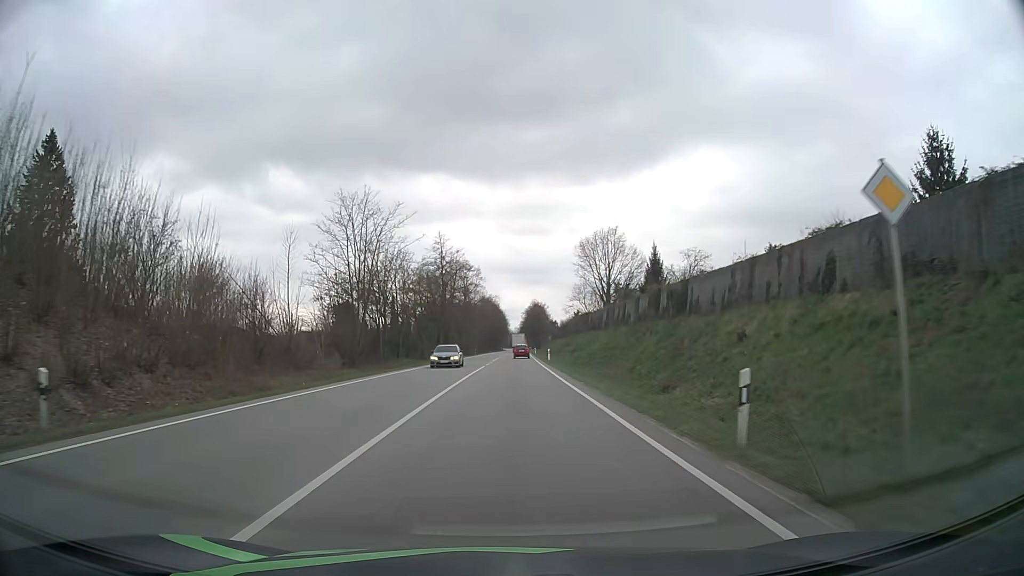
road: primary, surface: asphalt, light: Day
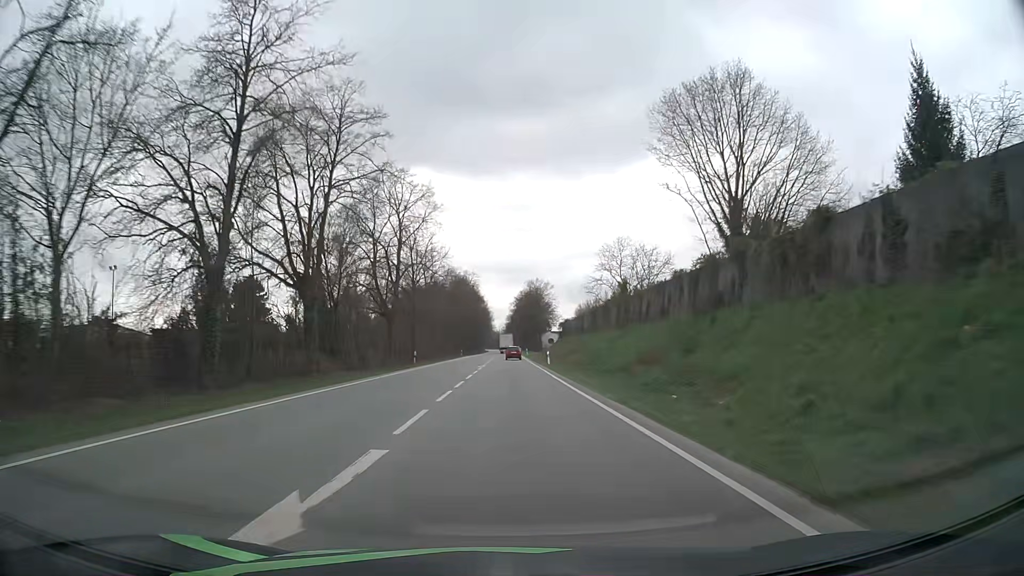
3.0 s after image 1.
(+0.6, +60.1) m; +1°
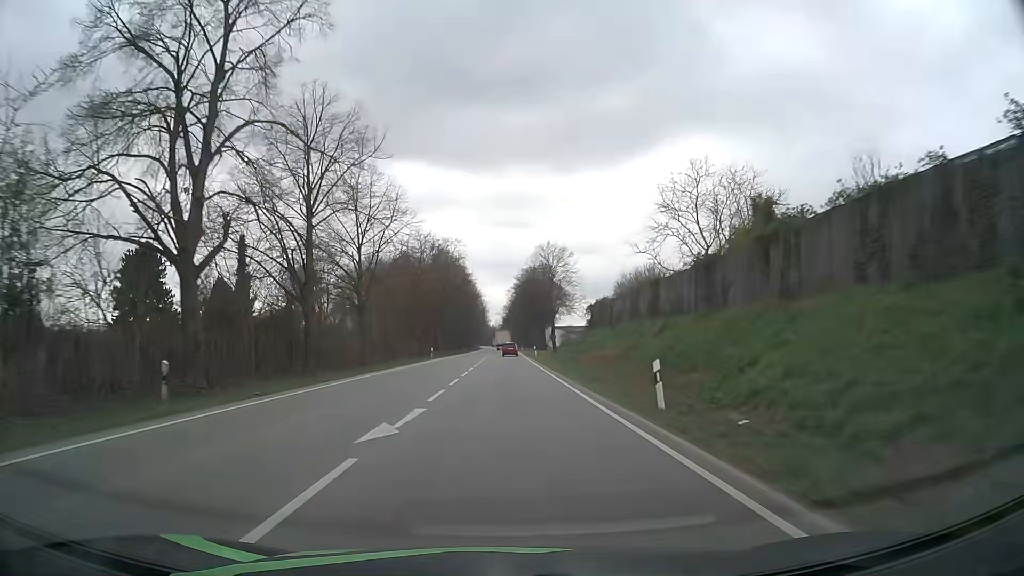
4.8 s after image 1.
(+0.1, +36.3) m; 0°
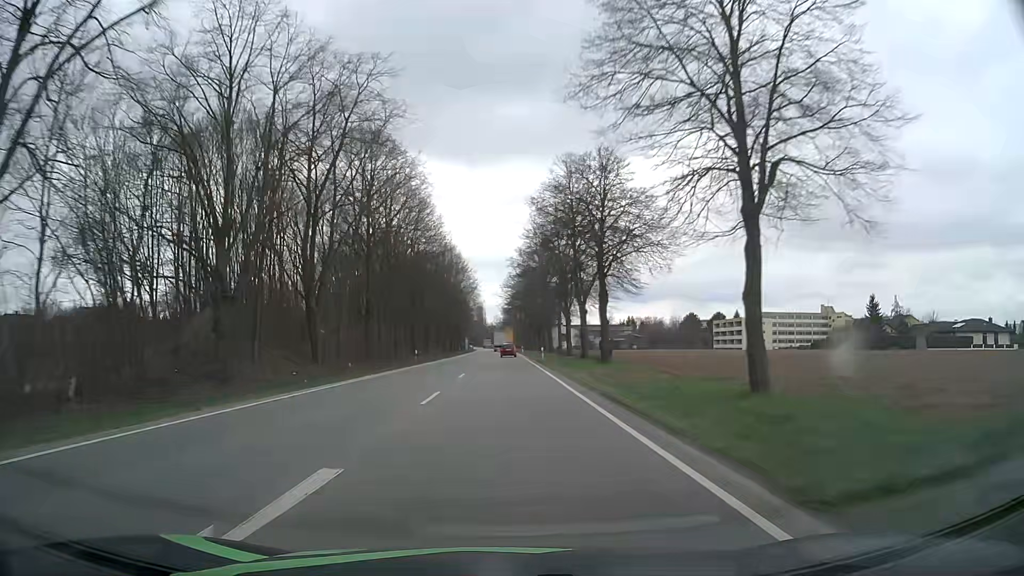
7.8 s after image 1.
(0.0, +60.4) m; 0°
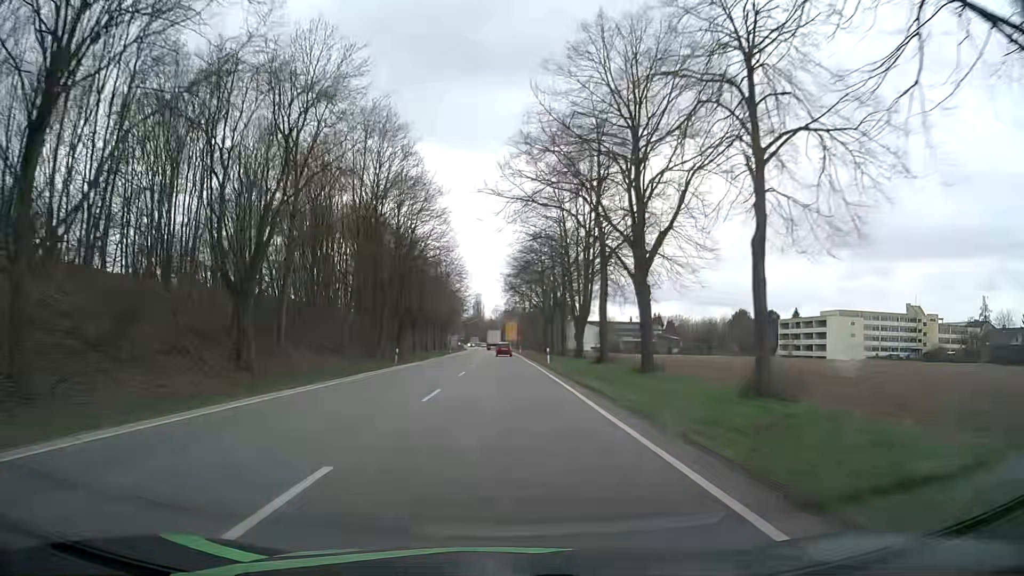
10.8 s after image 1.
(0.0, +59.0) m; 0°
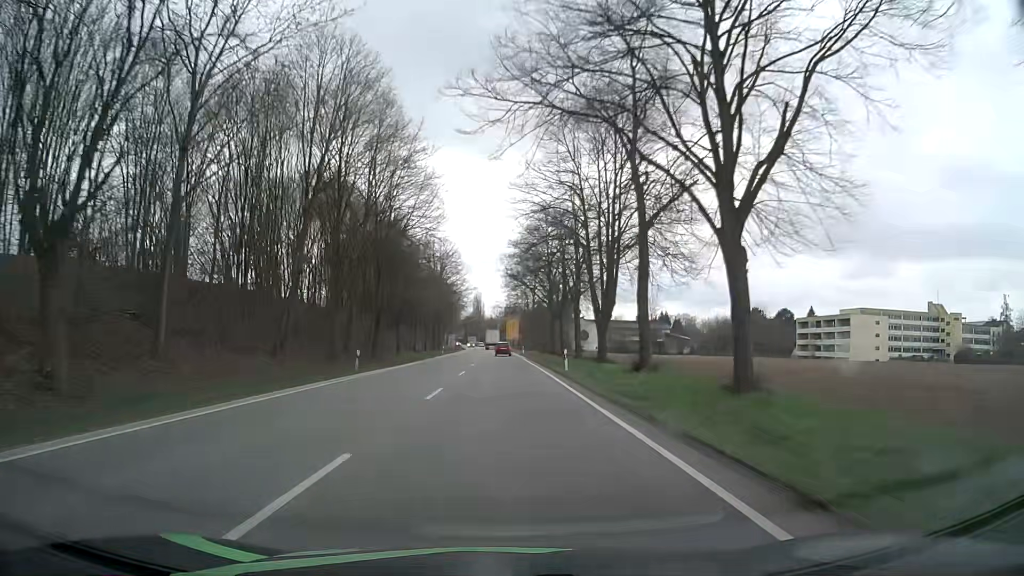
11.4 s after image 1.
(-0.1, +11.6) m; -1°
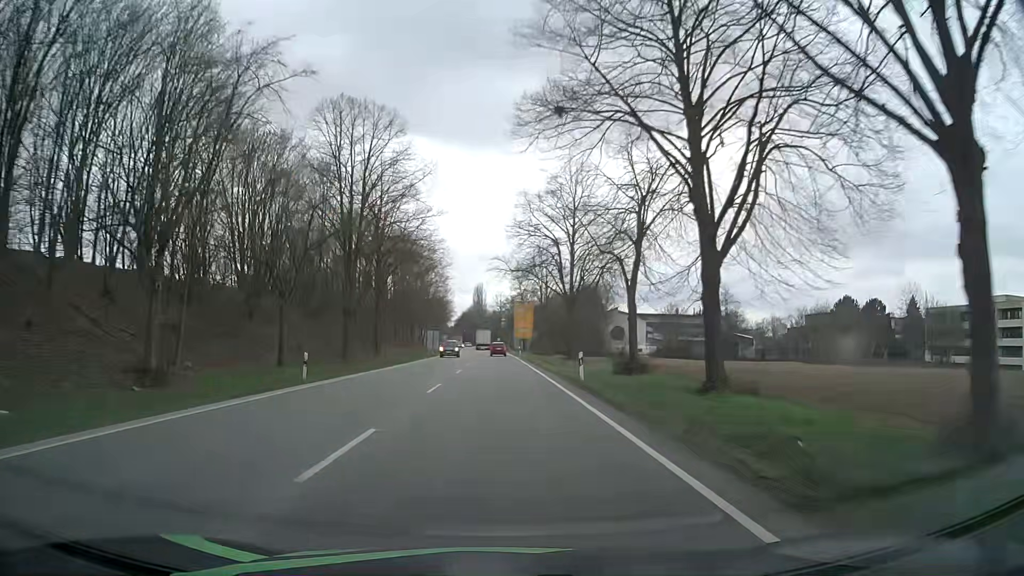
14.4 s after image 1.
(-0.1, +57.3) m; 0°
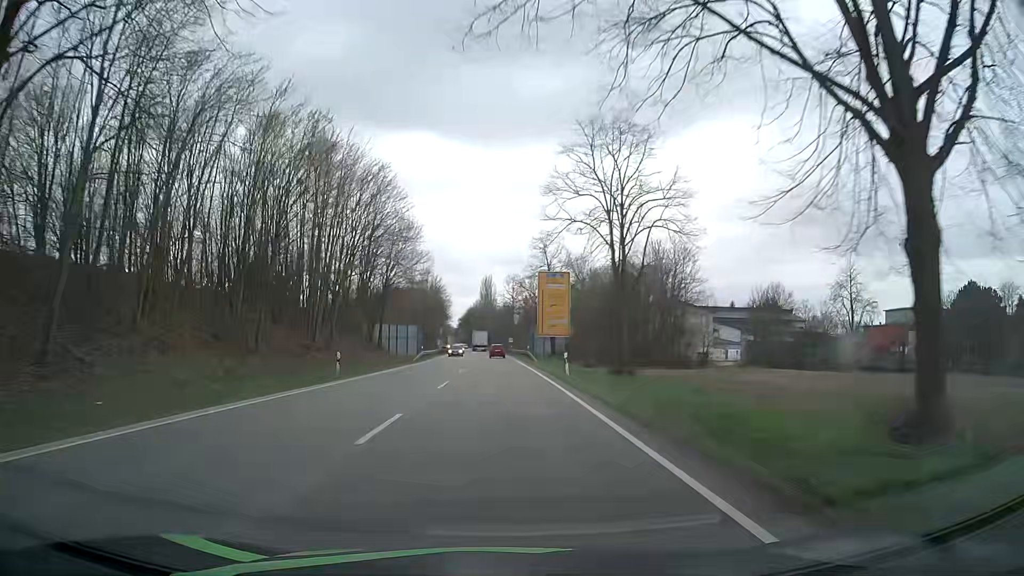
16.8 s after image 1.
(-0.6, +45.2) m; -1°
(0, +10) (0, +20) (0, +30) (0, +40) (0, +50) (-1, +60) (-1, +70) (-1, +80) (-2, +90) (-2, +100) m
